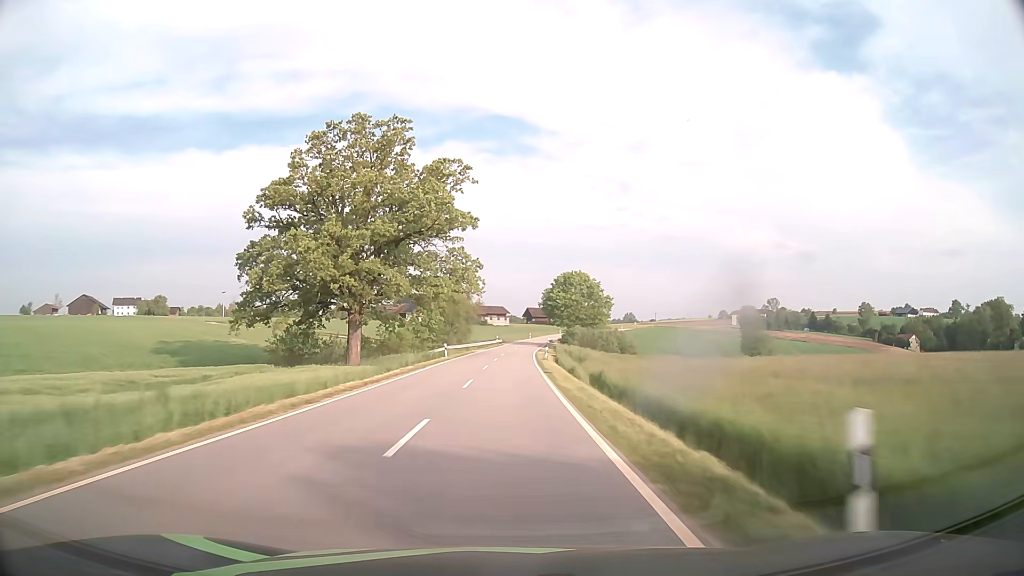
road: tertiary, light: Day
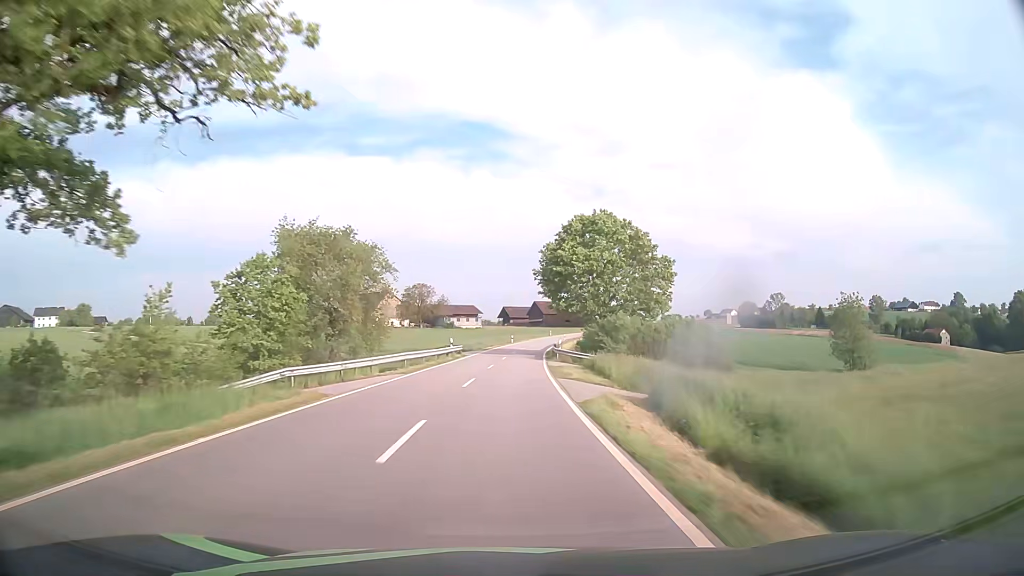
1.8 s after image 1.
(+0.8, +49.4) m; +2°
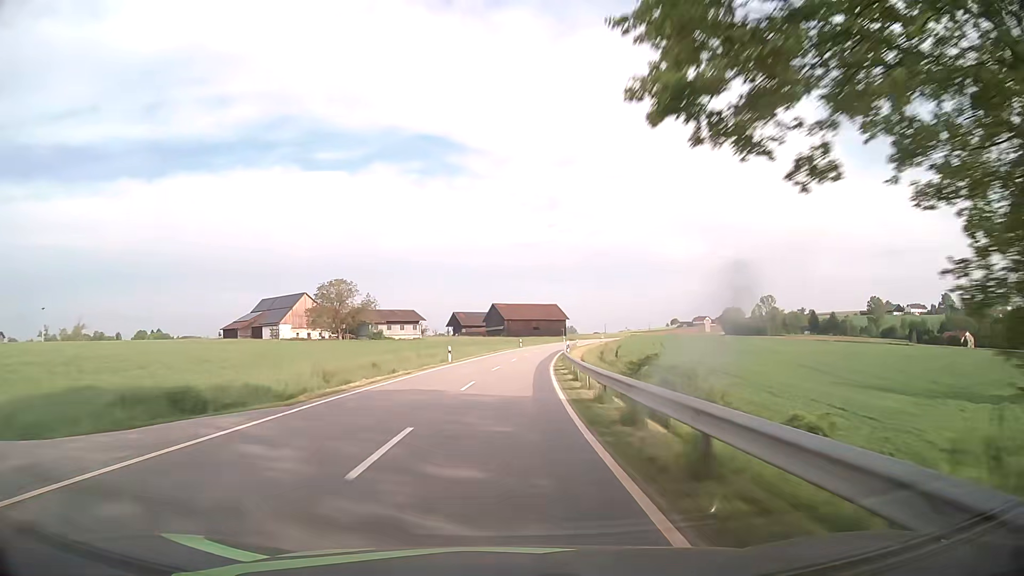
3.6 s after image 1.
(+1.5, +49.5) m; +3°
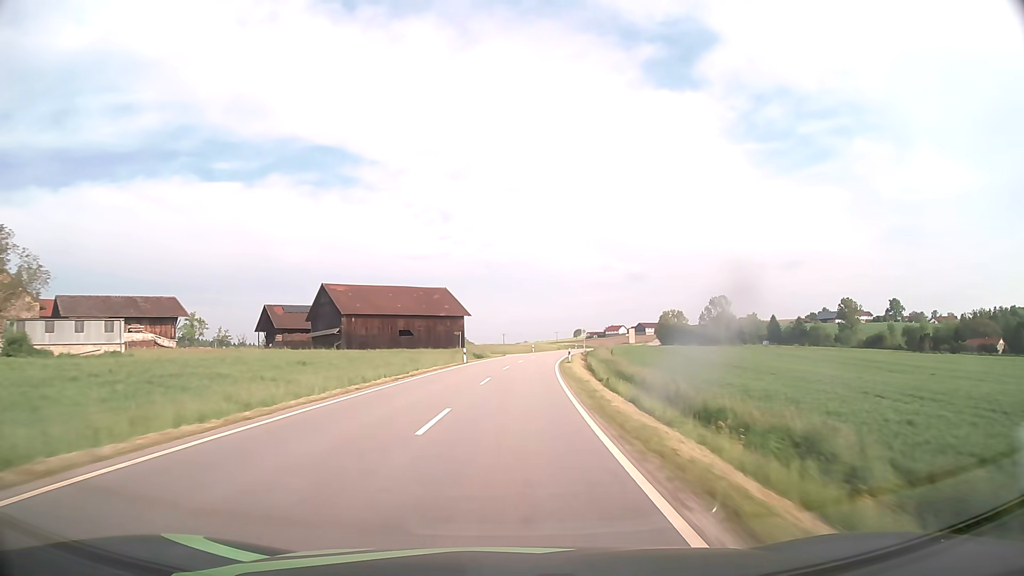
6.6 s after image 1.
(+6.7, +81.4) m; +9°
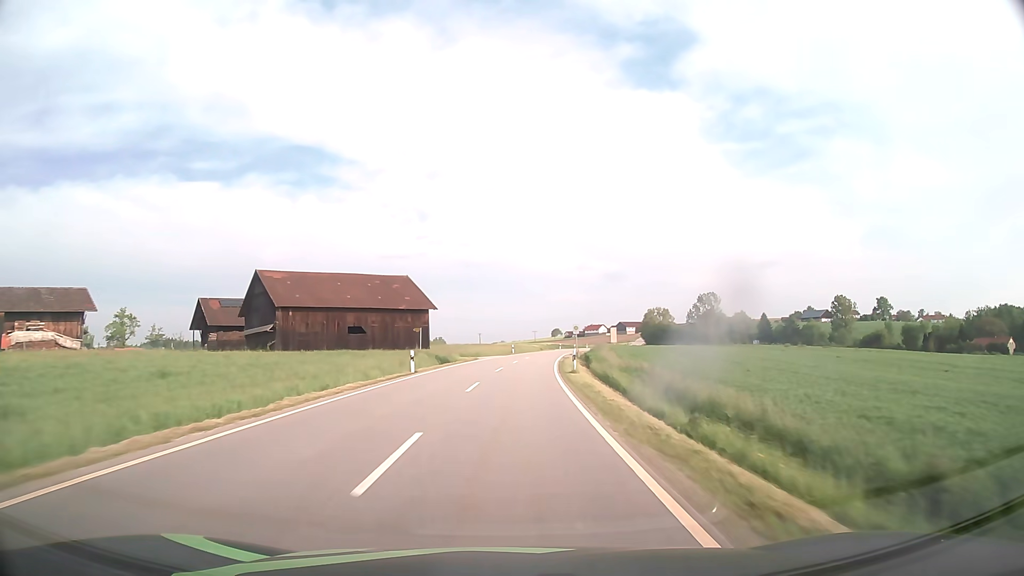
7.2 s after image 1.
(+0.3, +16.1) m; +2°
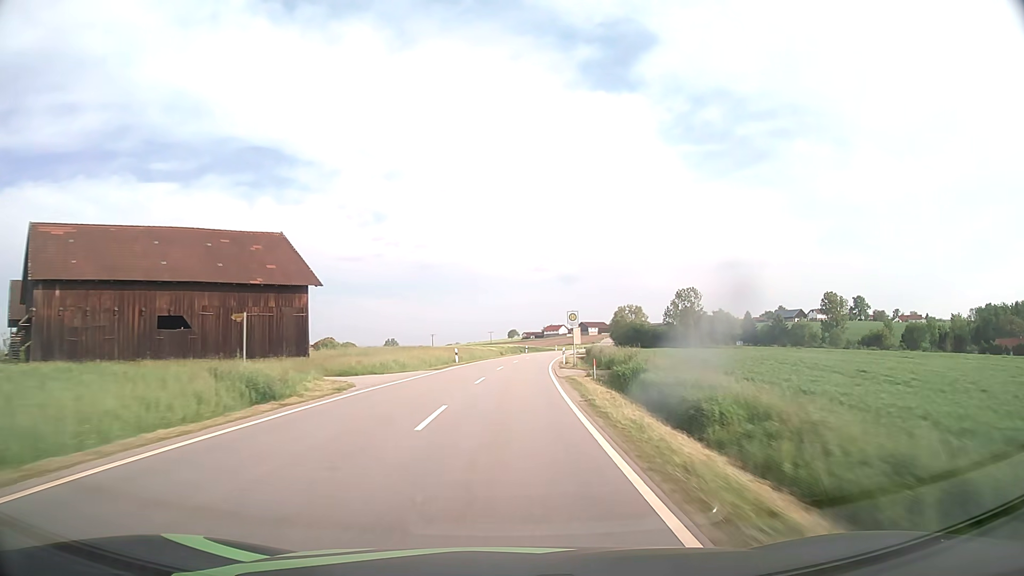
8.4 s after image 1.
(+1.1, +32.1) m; +4°
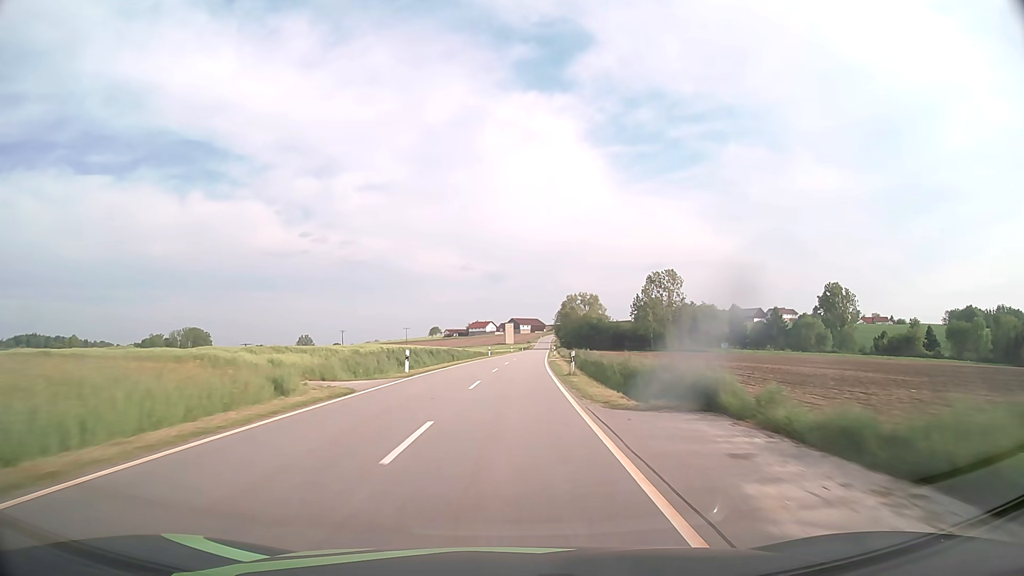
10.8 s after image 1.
(+3.6, +63.5) m; +6°
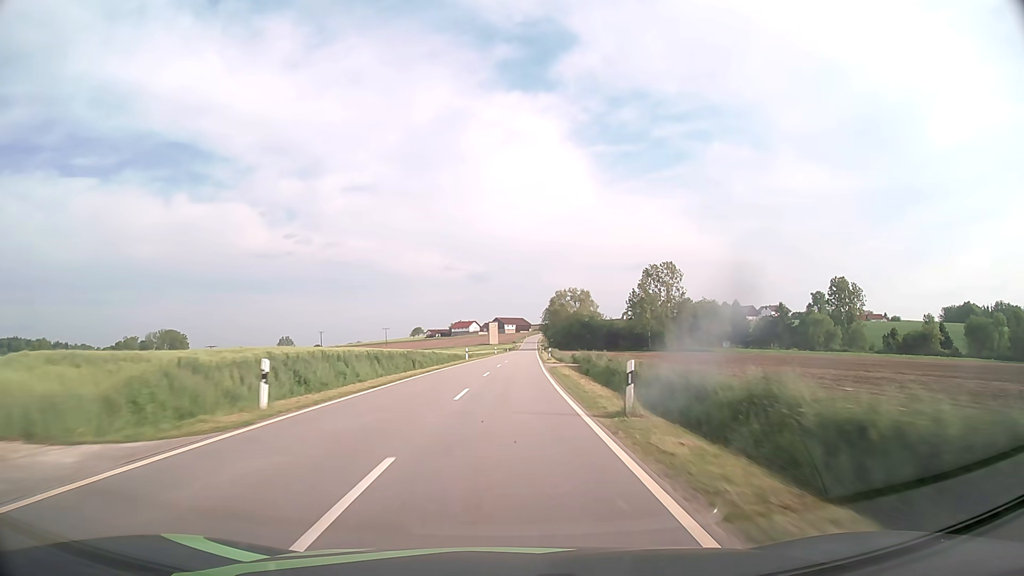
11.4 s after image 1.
(+0.2, +15.8) m; +1°
(0, +10) (0, +20) (0, +30) (+1, +40) (+1, +50) (+1, +60) (+2, +70) (+2, +80) (+2, +90) (+3, +100) m
